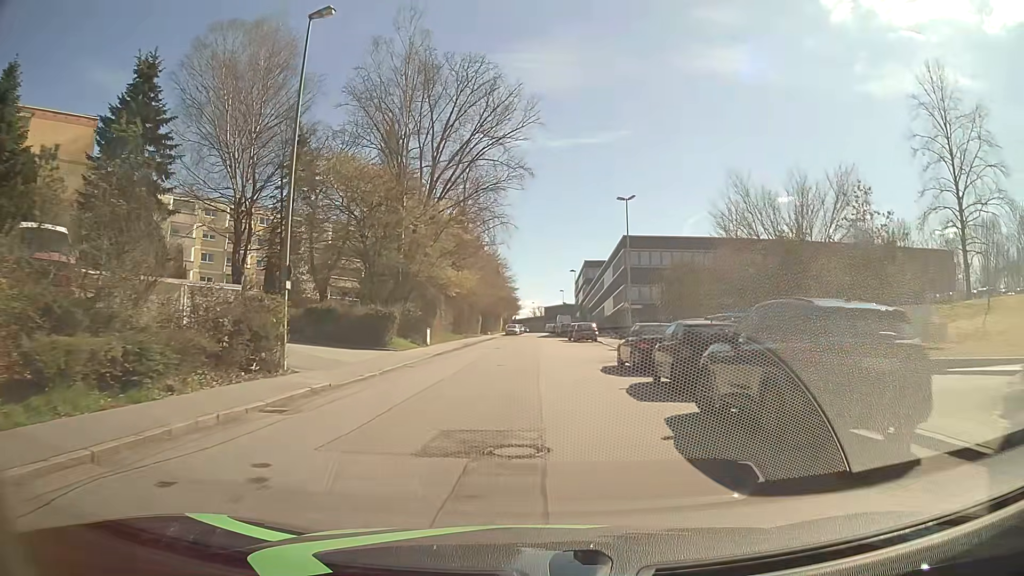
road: residential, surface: asphalt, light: Day
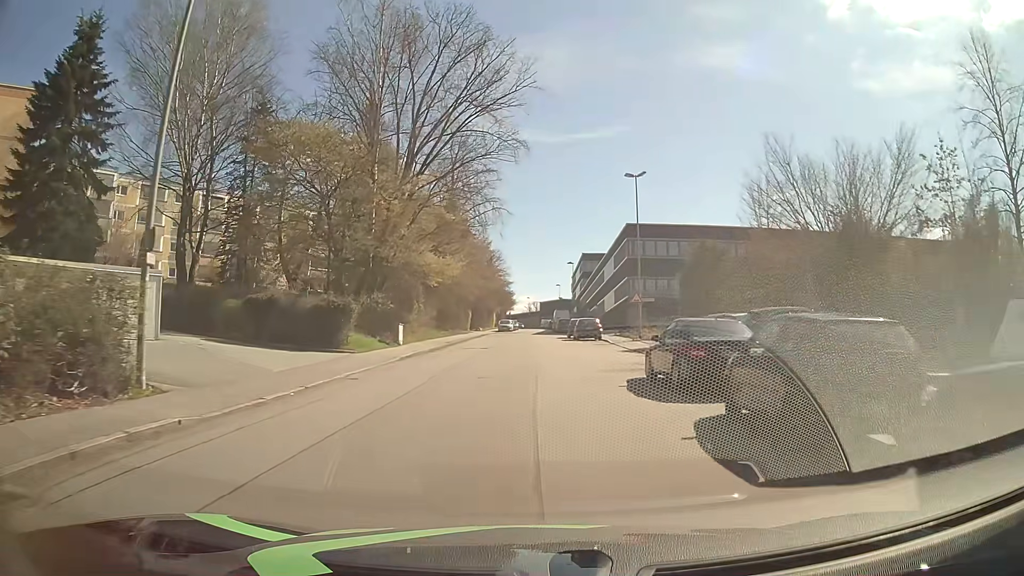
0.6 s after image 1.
(0.0, +6.5) m; 0°
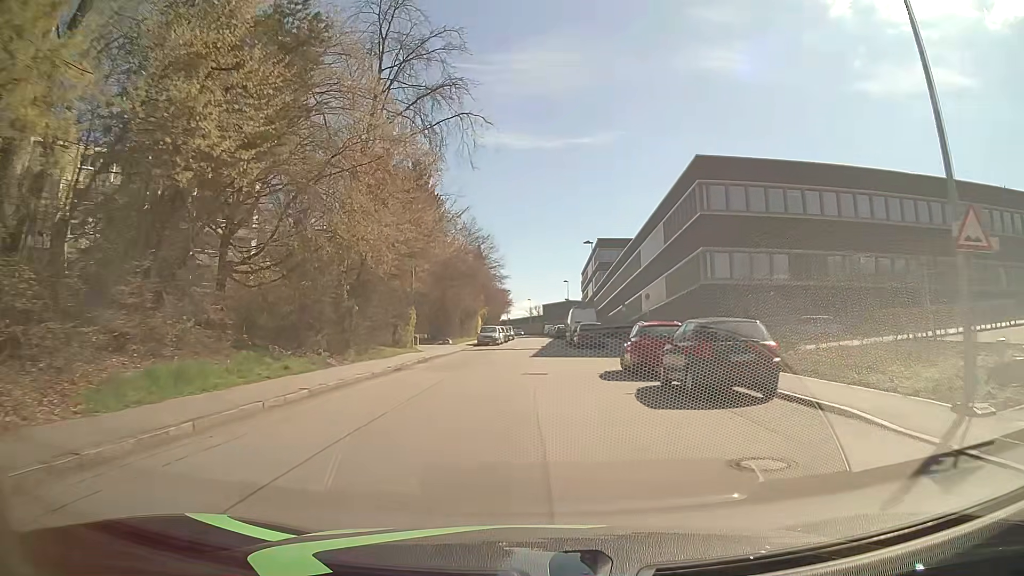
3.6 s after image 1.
(+0.2, +32.2) m; 0°
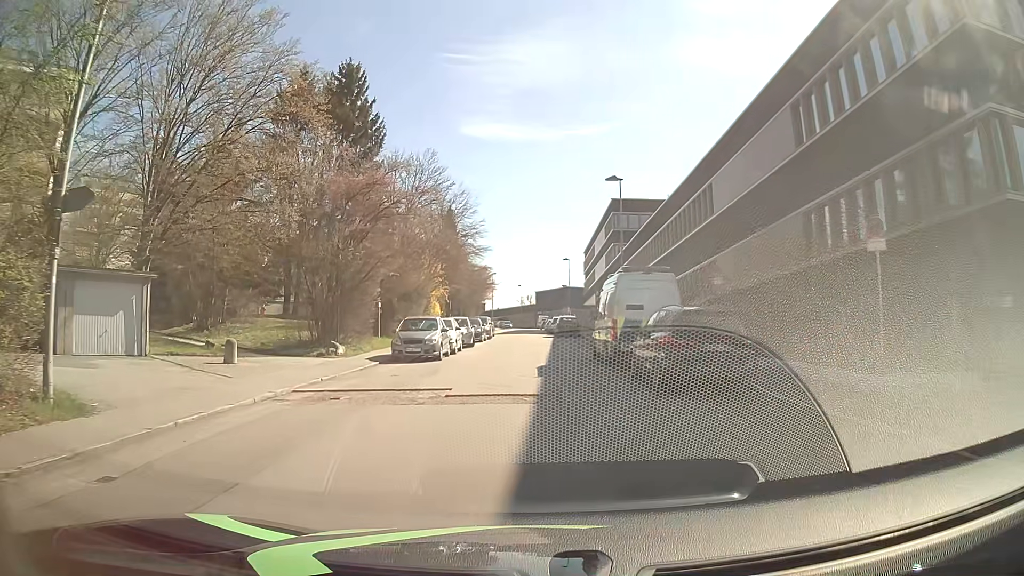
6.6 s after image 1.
(+0.2, +27.5) m; 0°
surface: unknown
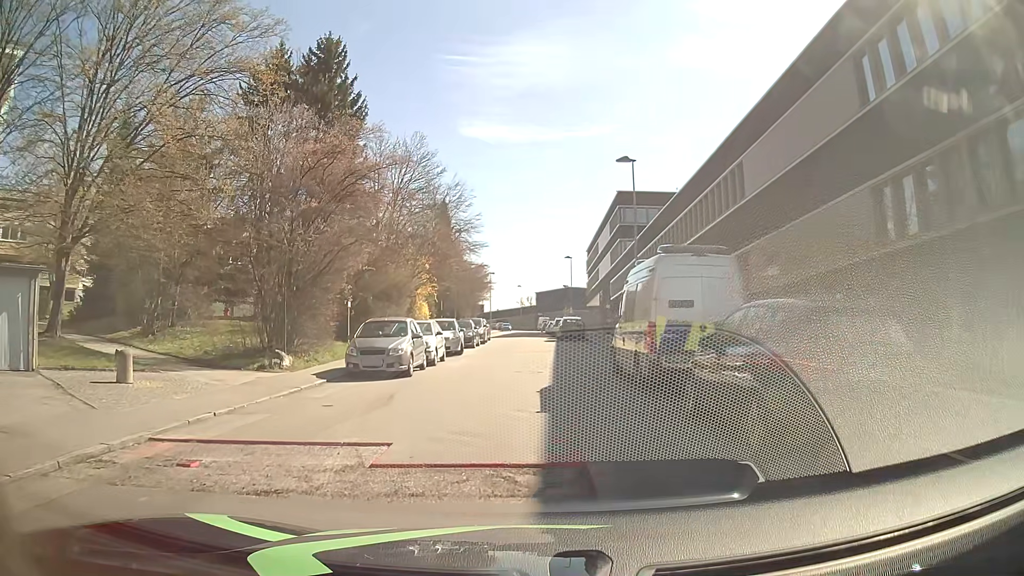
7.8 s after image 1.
(+0.1, +5.3) m; +1°
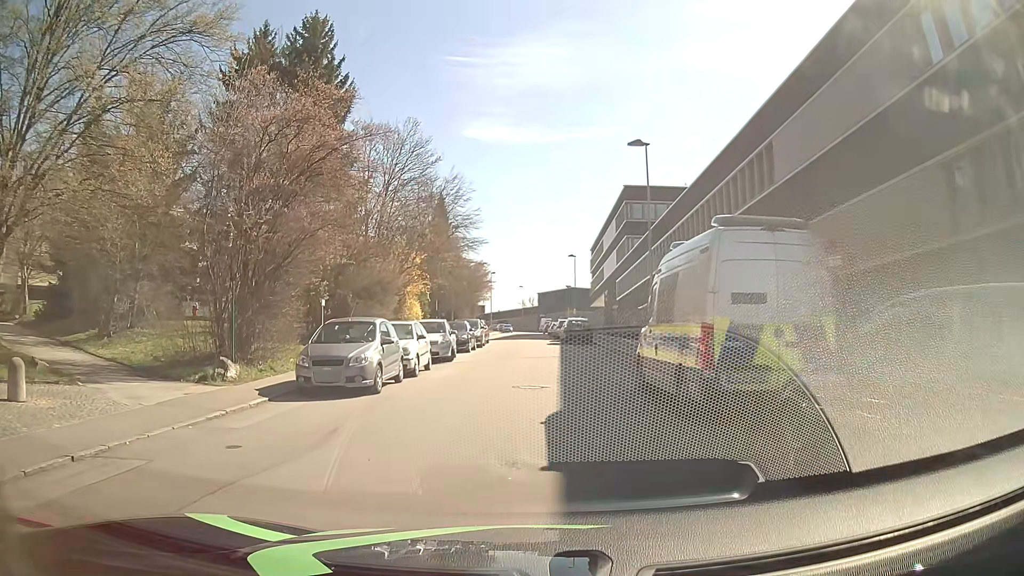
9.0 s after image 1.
(0.0, +3.6) m; -2°
